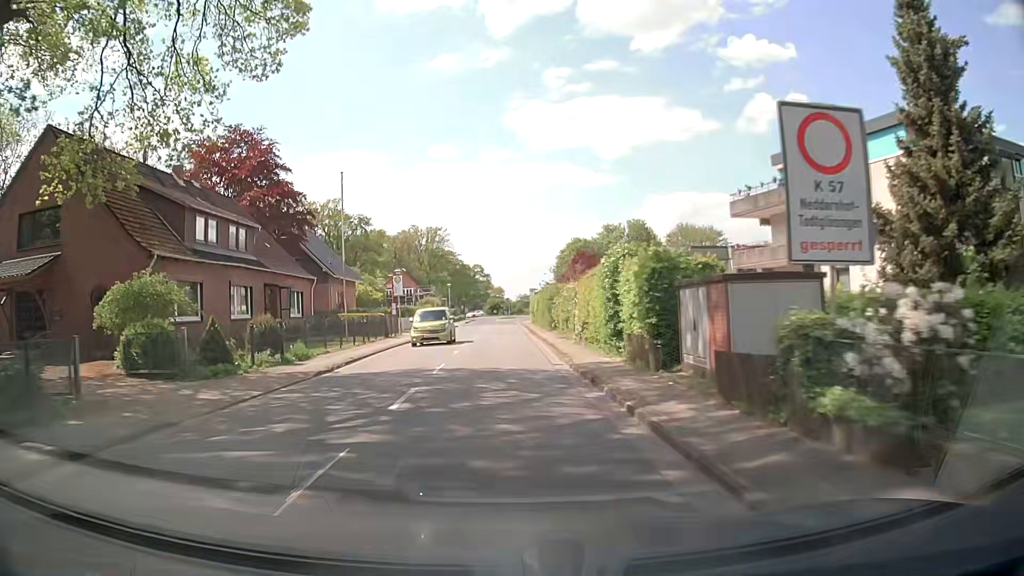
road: tertiary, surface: asphalt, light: Day
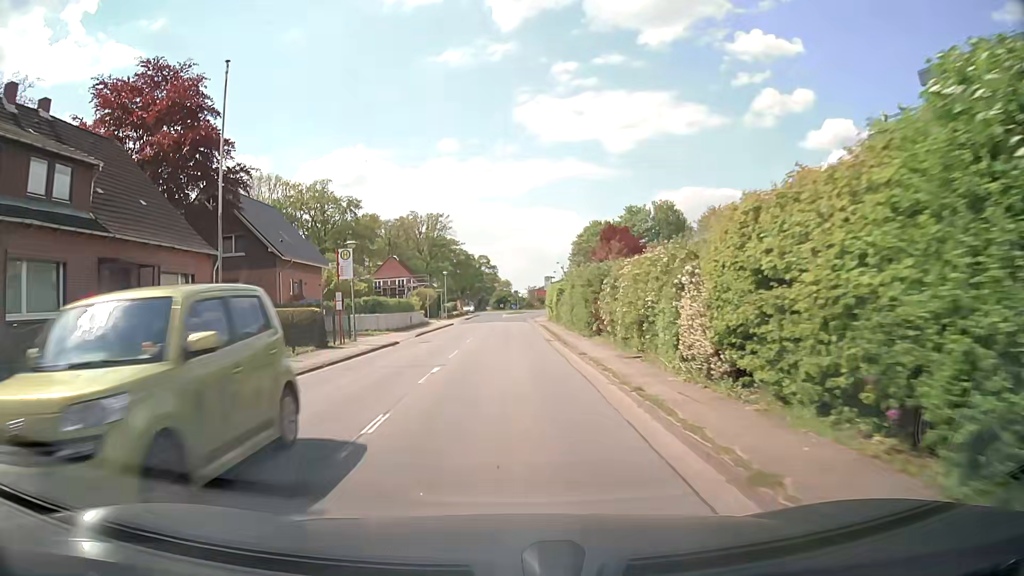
(0.0, +15.0) m; -1°
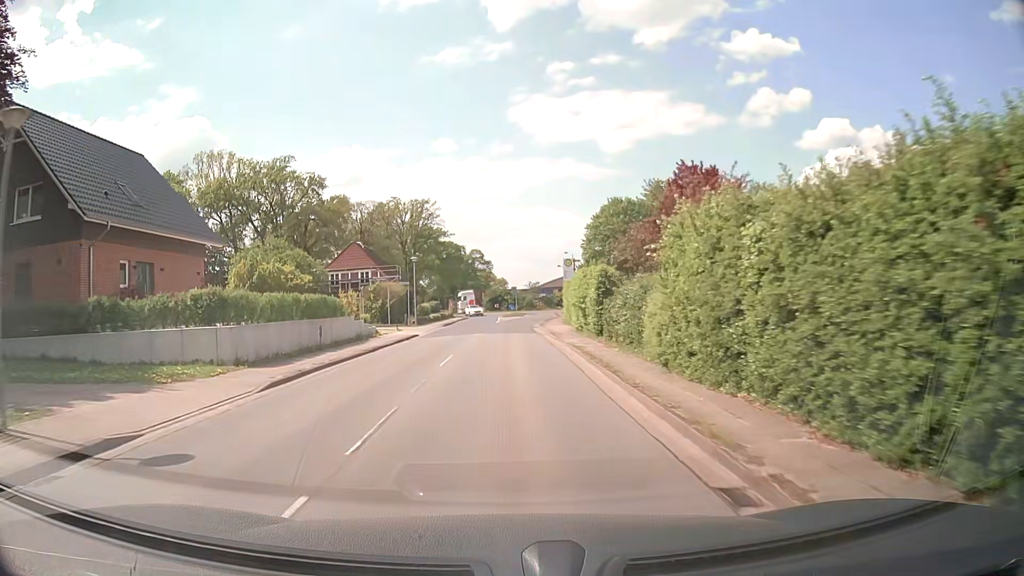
(0.0, +20.9) m; +1°
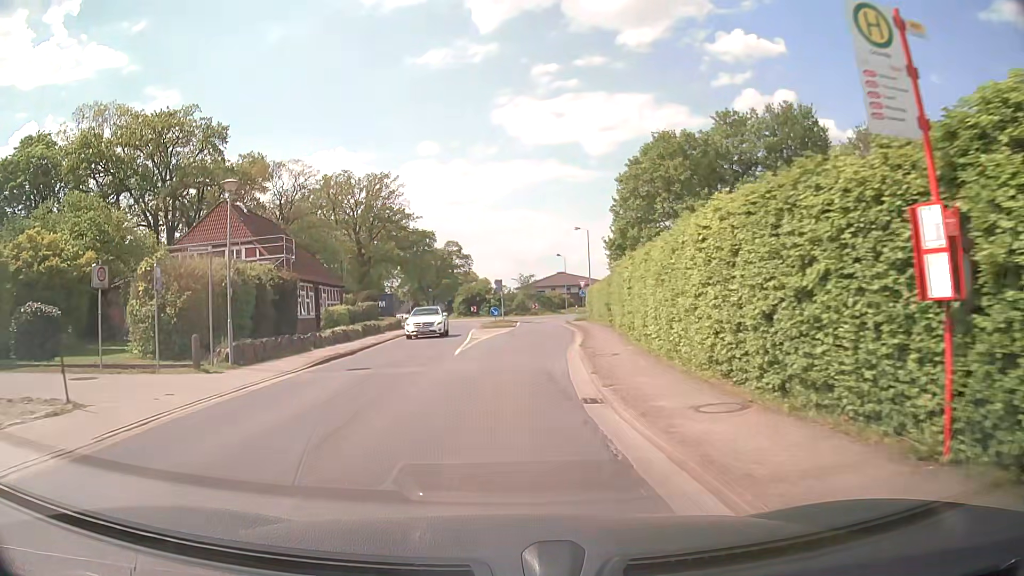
(+0.2, +30.5) m; +2°
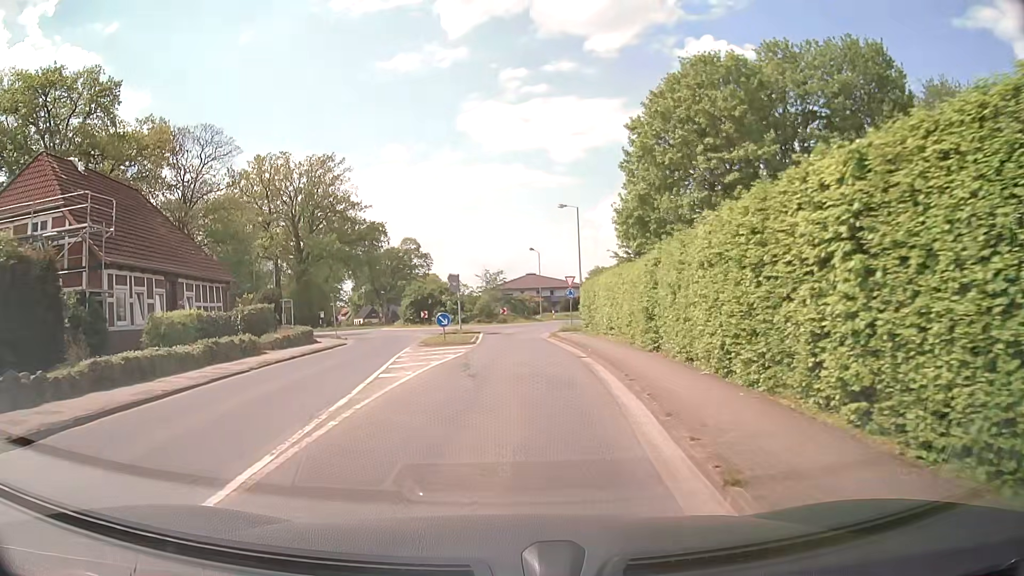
(+0.2, +15.8) m; +2°
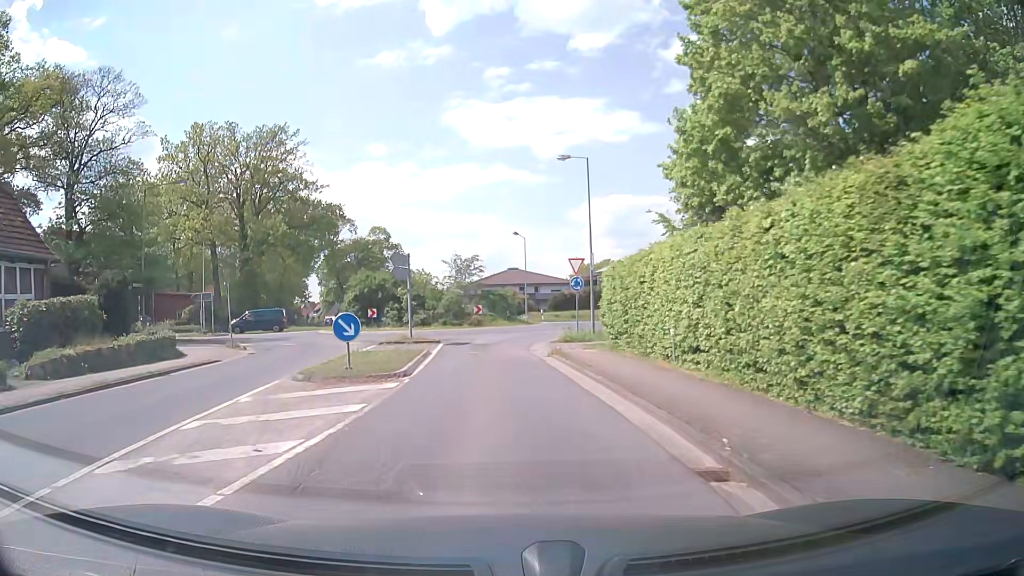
(+0.3, +13.9) m; +2°
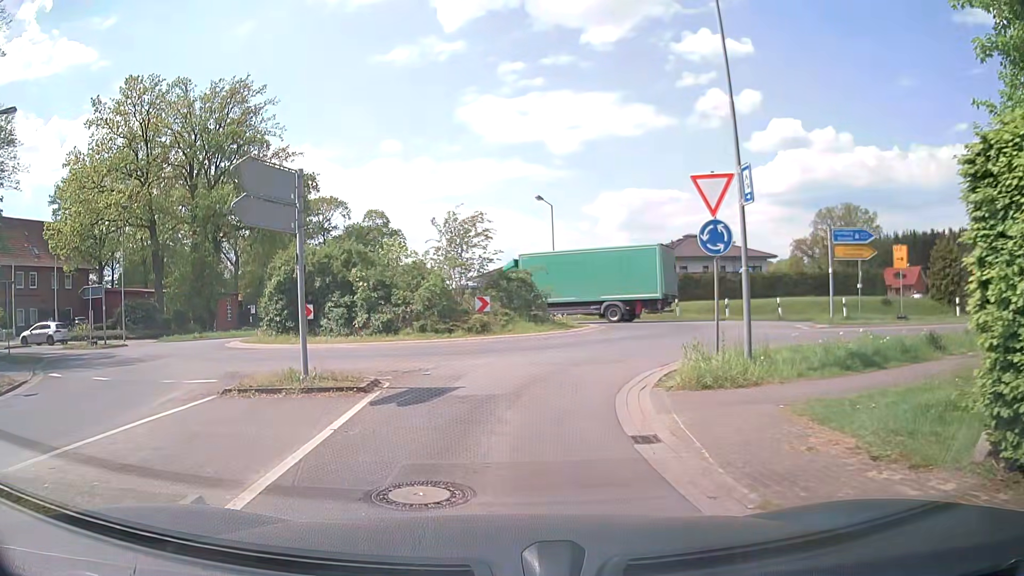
(-0.1, +16.4) m; 0°
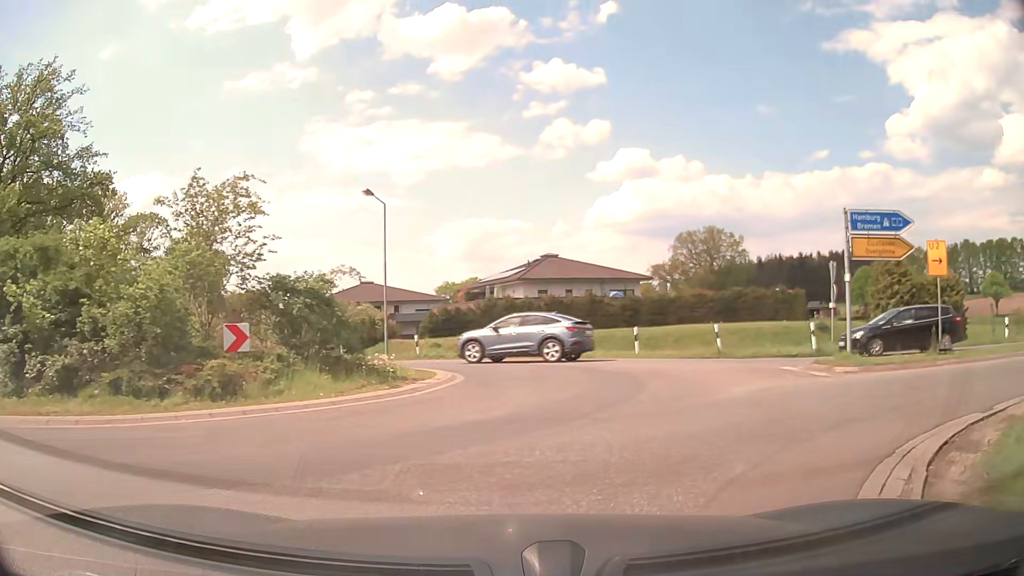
(+0.6, +11.3) m; +11°
(+4, +9) (+13, +12) (+23, +12) (+33, +13) (+43, +13) (+53, +13) (+63, +13) (+73, +13) (+83, +14) (+93, +14) m
